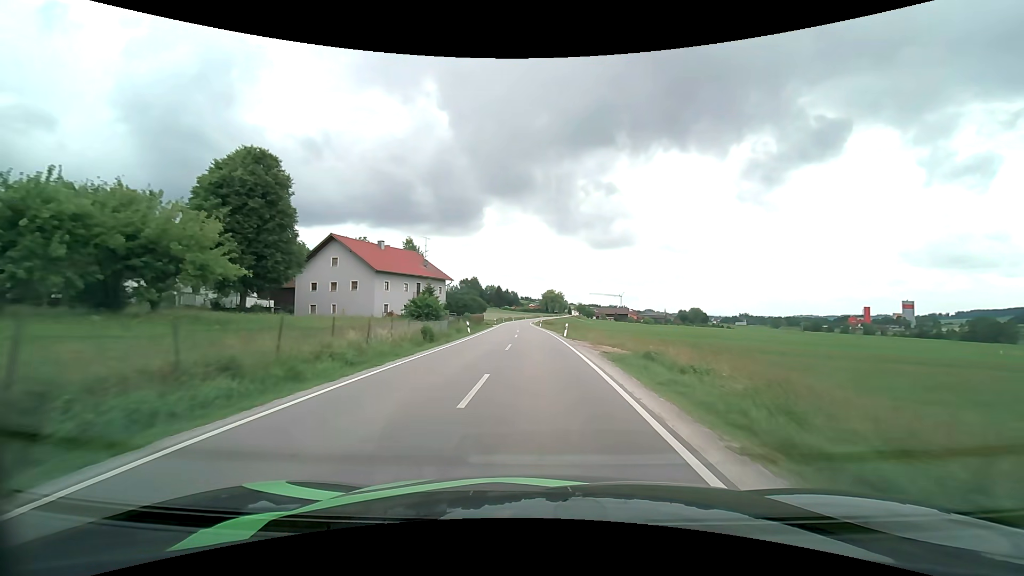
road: secondary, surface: asphalt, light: Day
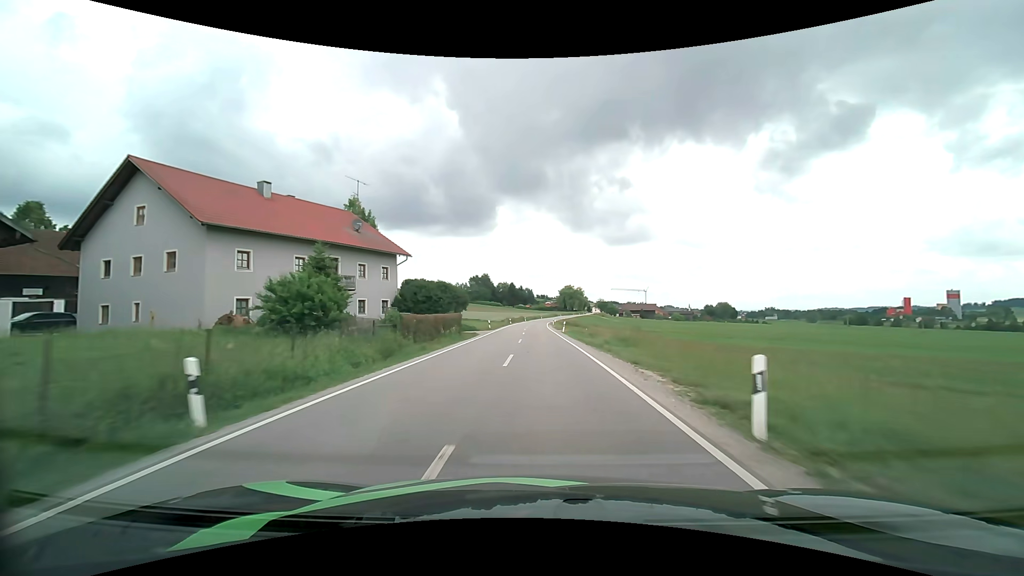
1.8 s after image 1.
(-0.4, +30.3) m; -2°
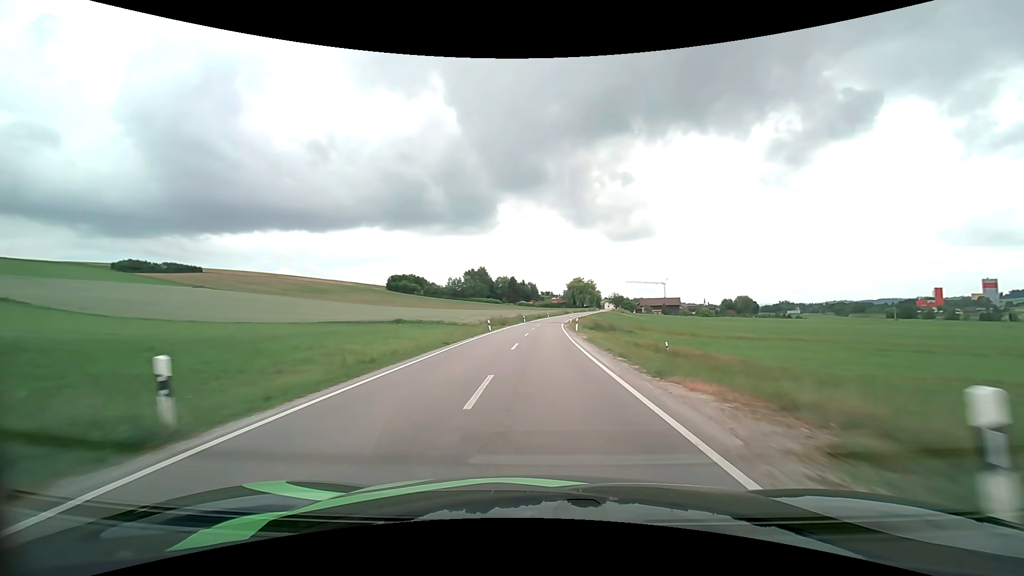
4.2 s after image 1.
(-0.4, +42.6) m; -1°
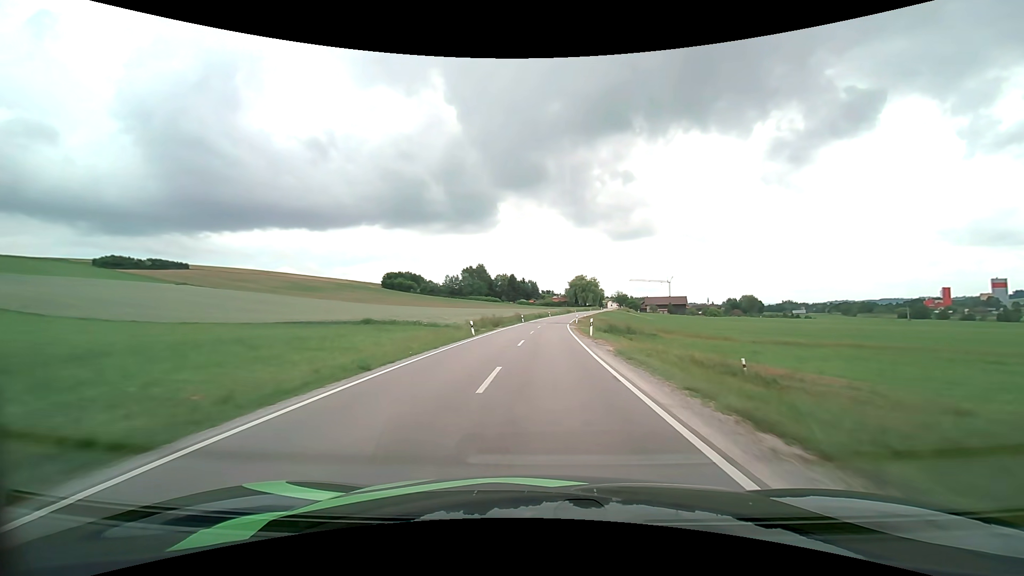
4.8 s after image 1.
(0.0, +10.8) m; 0°
(0, +10) (0, +20) (0, +30) (0, +40) (+1, +50) (+2, +60) (+3, +70) (+4, +80) (+5, +90) (+6, +100) m
